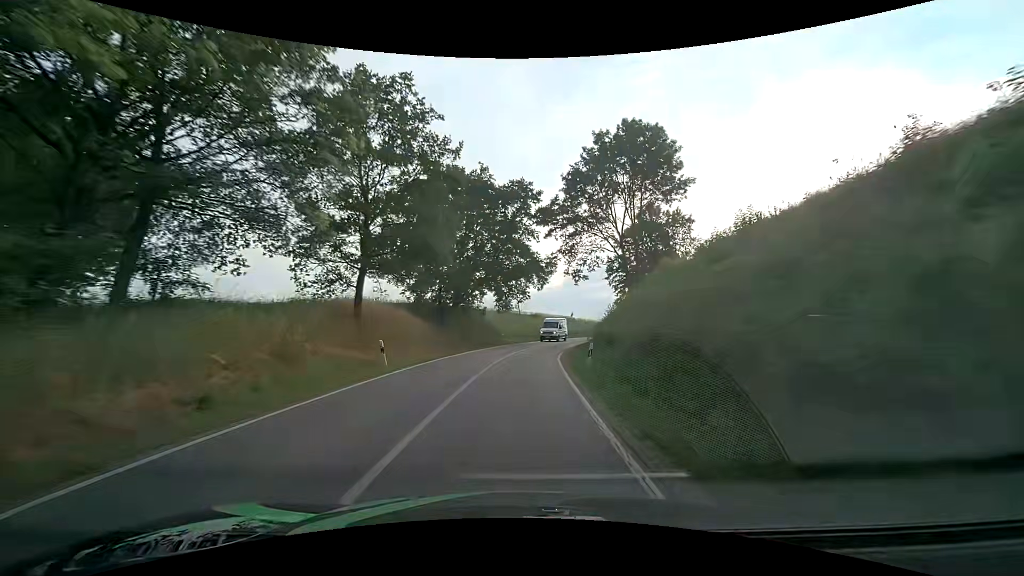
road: secondary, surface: asphalt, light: Day
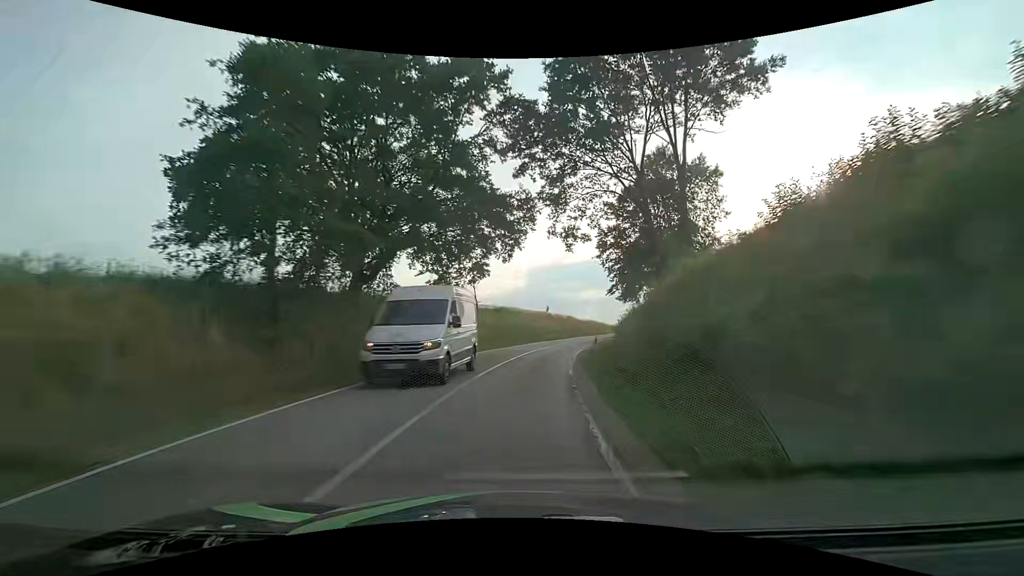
(+0.6, +21.2) m; +4°
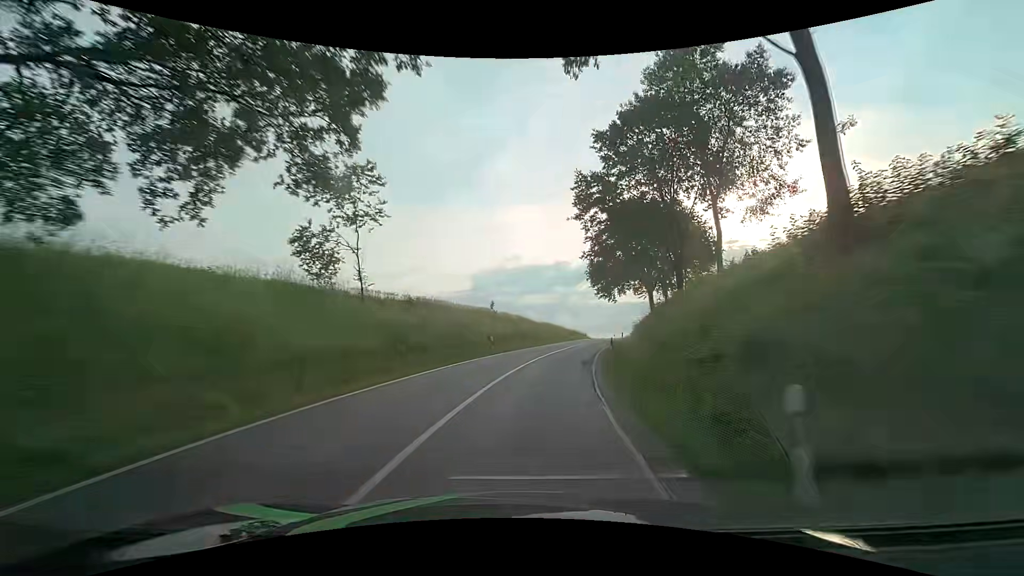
(+1.0, +21.3) m; +7°
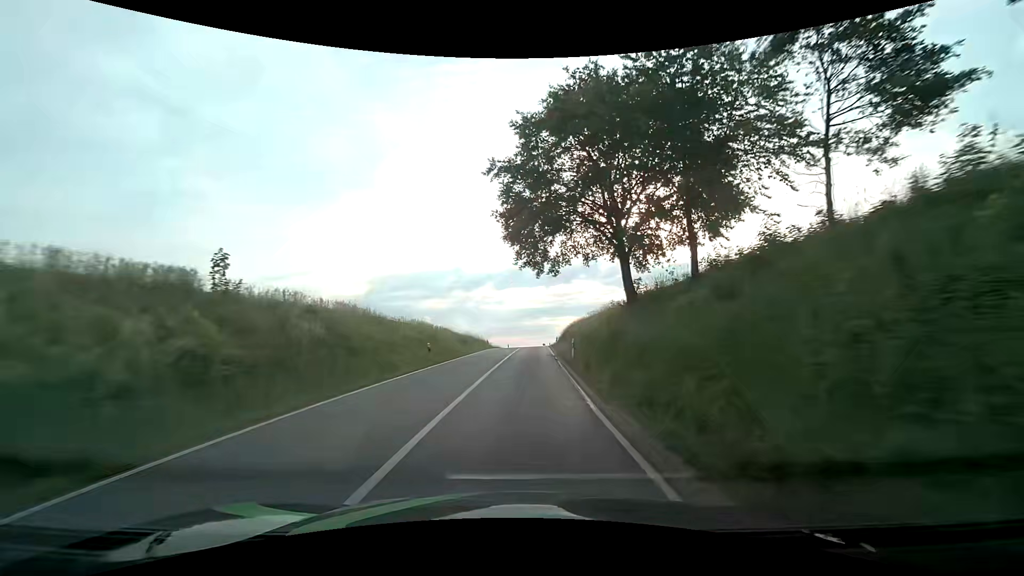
(+3.5, +31.7) m; +12°
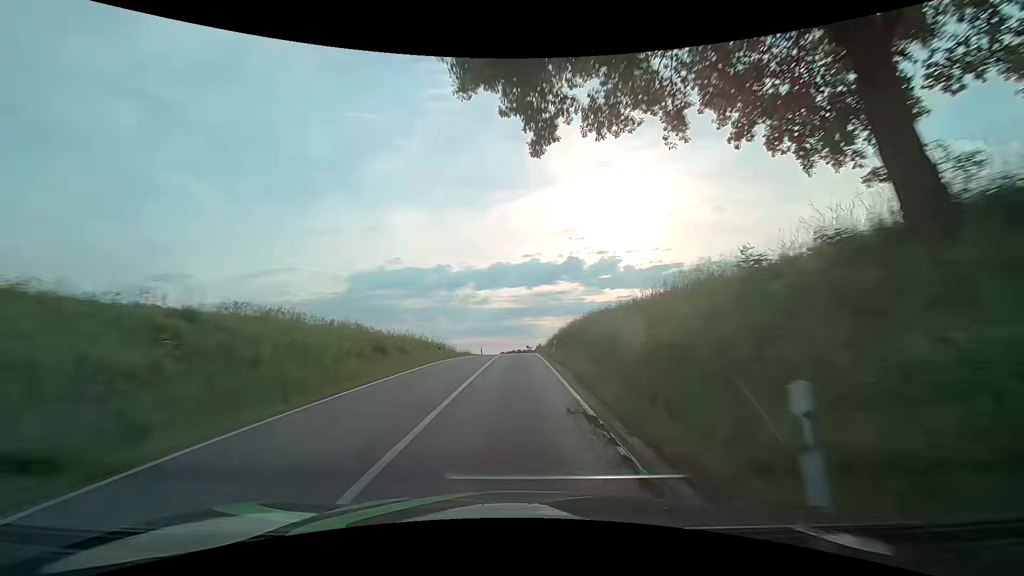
(+0.5, +21.4) m; +2°
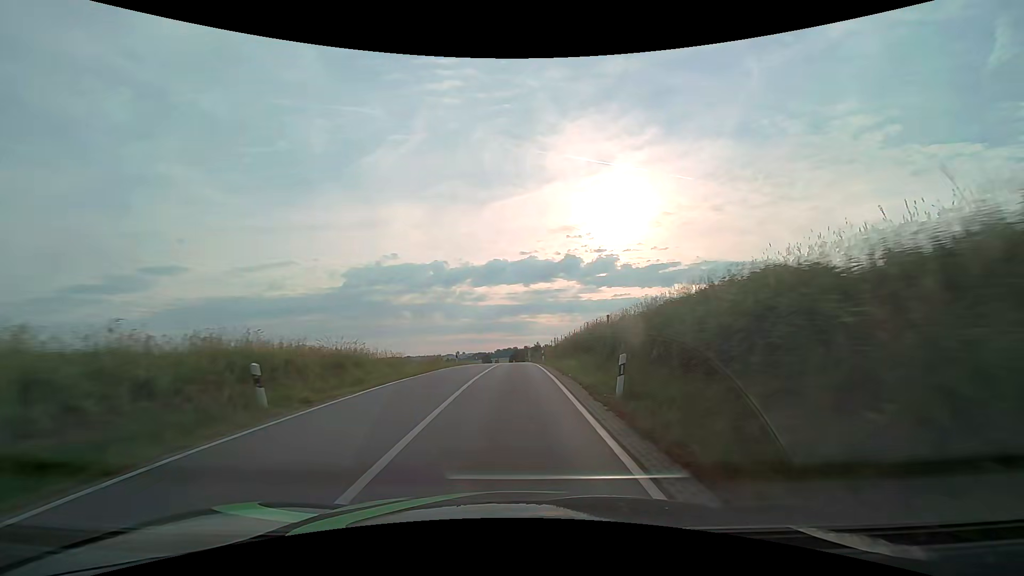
(+0.2, +21.5) m; +1°
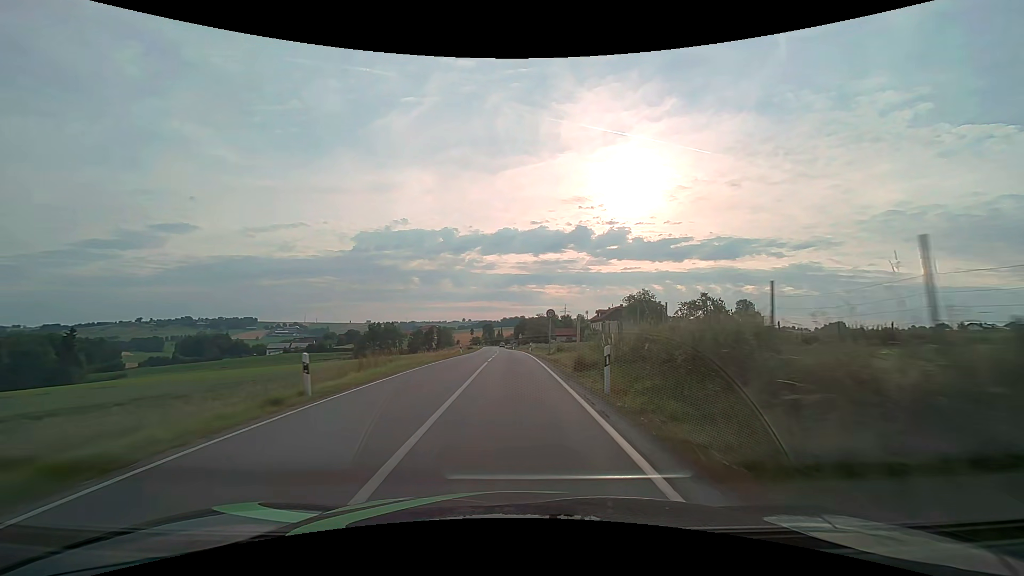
(-0.5, +54.5) m; -1°
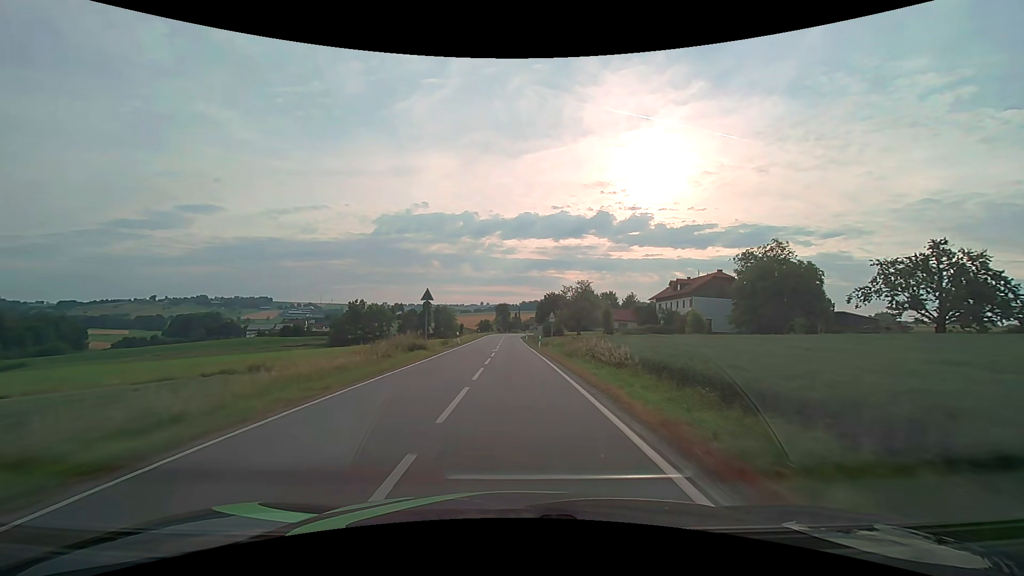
(-1.0, +55.1) m; -2°
(0, +10) (0, +20) (0, +30) (0, +40) (0, +50) (-1, +60) (-1, +70) (-1, +80) (-1, +90) (-1, +100) m
